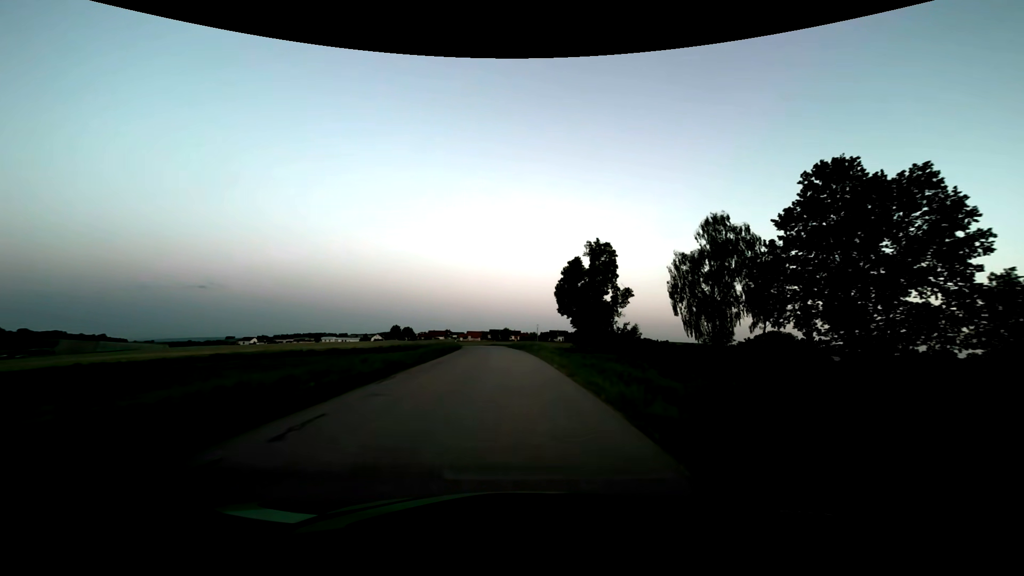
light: Dusk
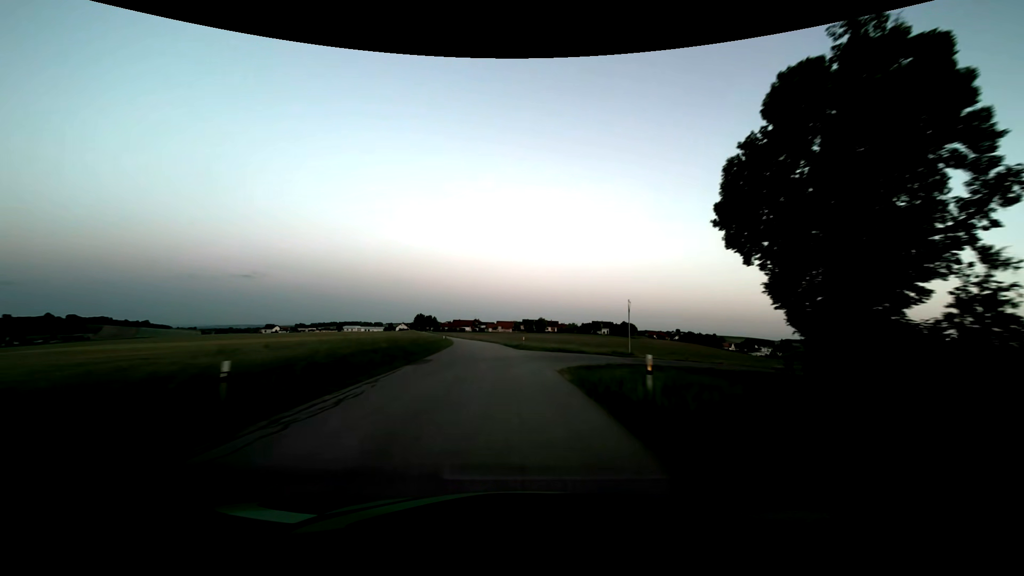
(-1.6, +48.0) m; -4°
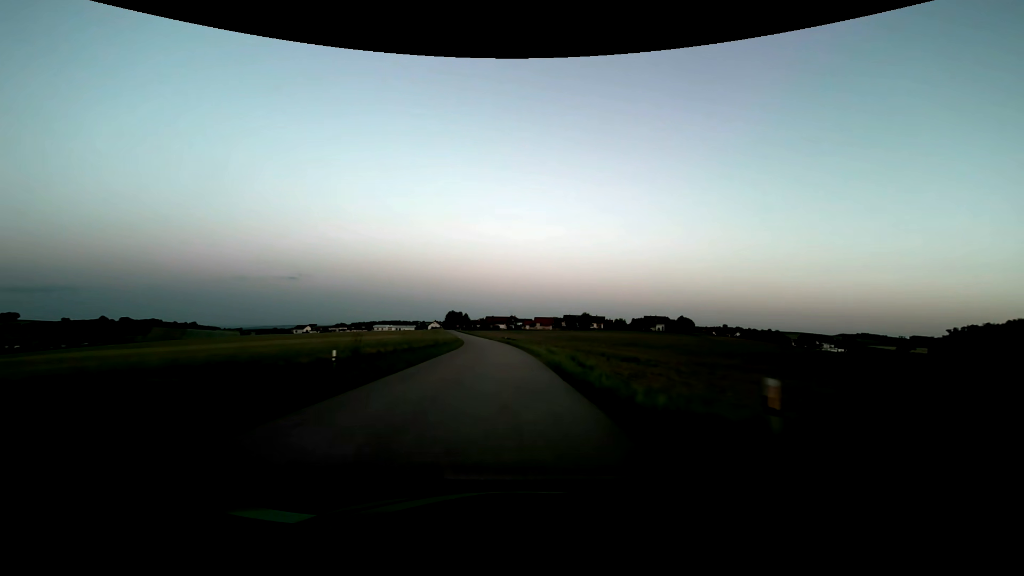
(-1.2, +35.9) m; -4°
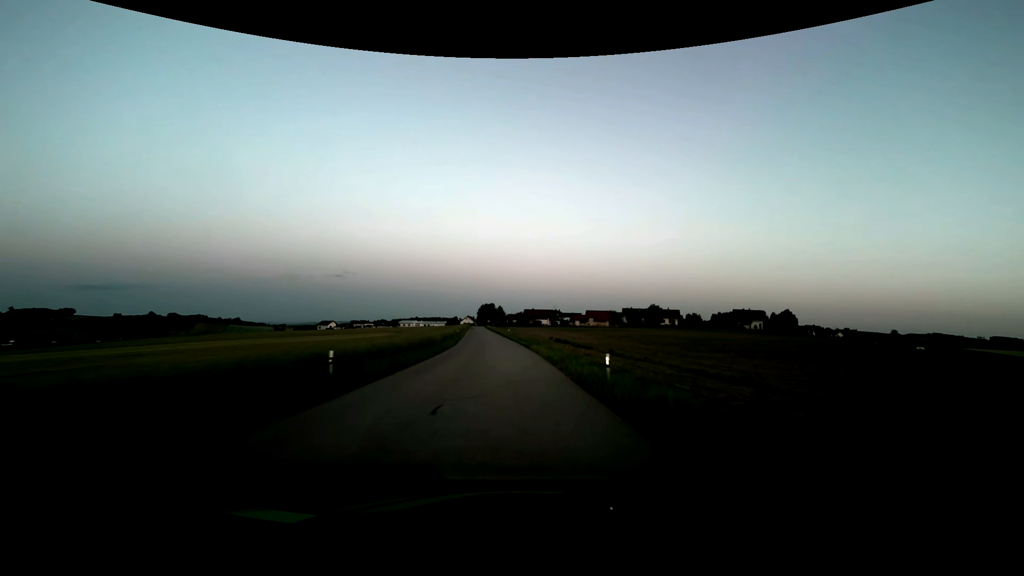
(-2.9, +60.4) m; -5°
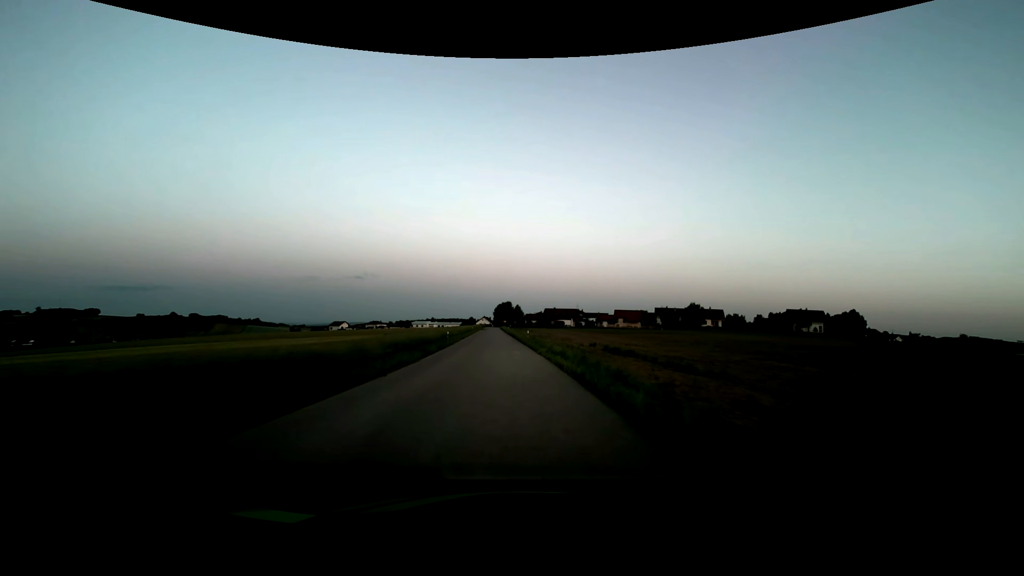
(-0.4, +24.5) m; -2°
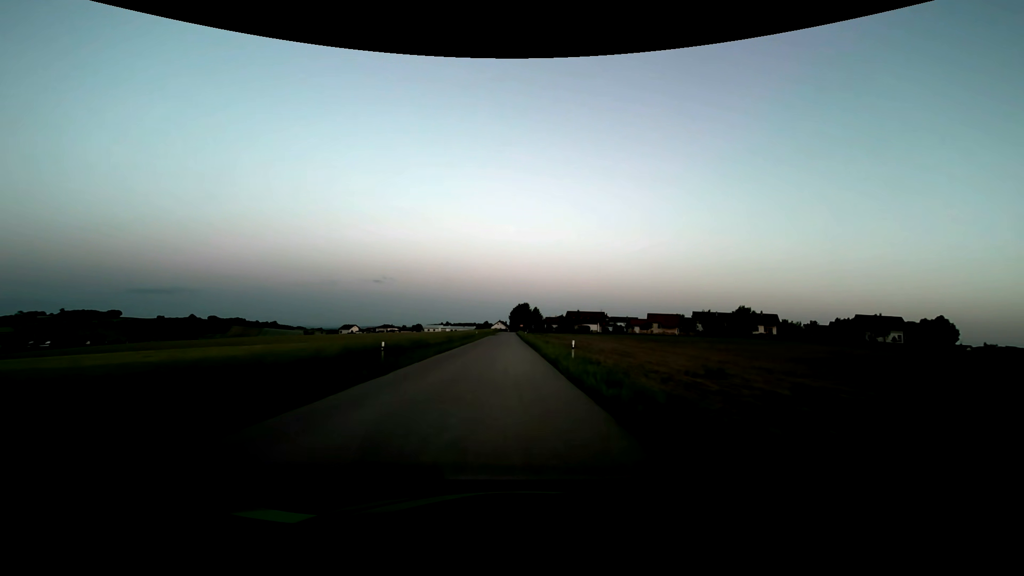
(-0.4, +24.6) m; -2°
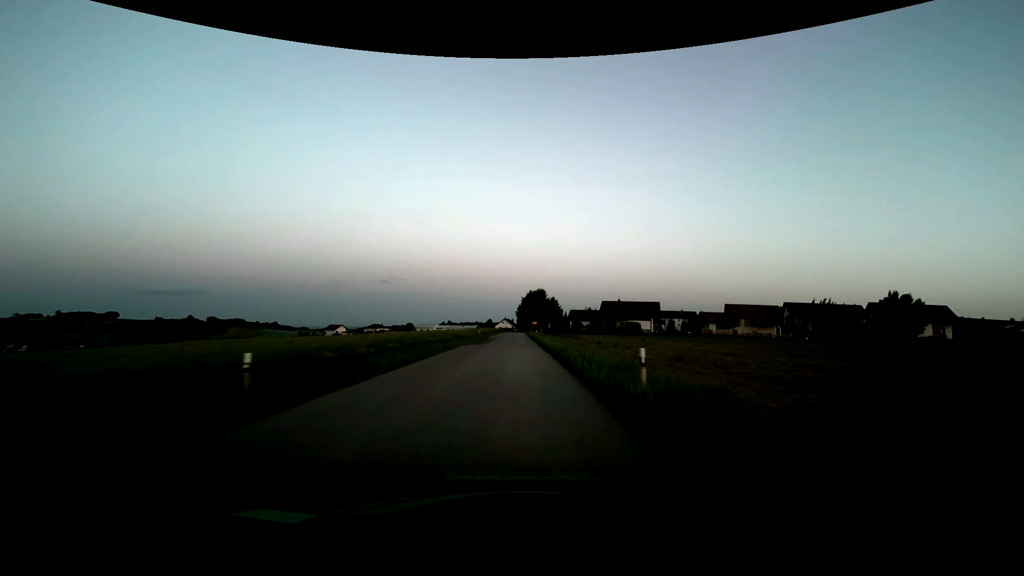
(-0.9, +58.8) m; -1°
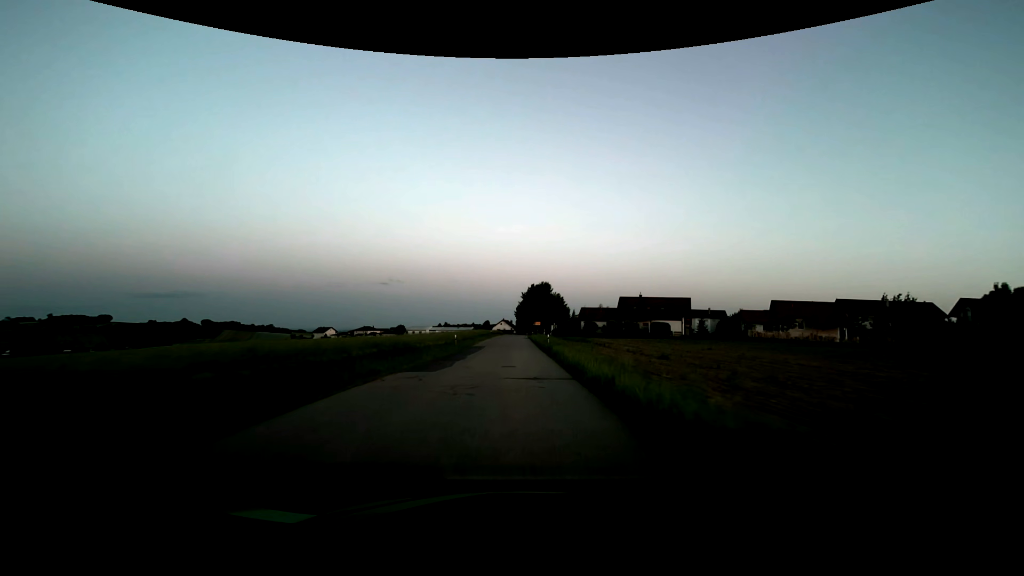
(0.0, +21.7) m; 0°
(0, +10) (0, +20) (0, +30) (0, +40) (0, +50) (0, +60) (0, +70) (0, +80) (0, +90) (+1, +100) m
